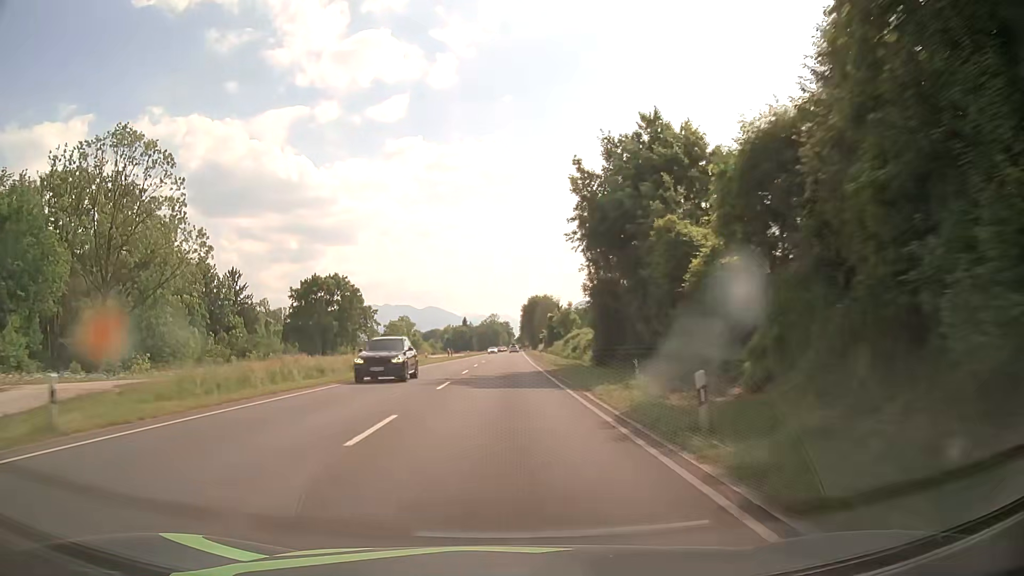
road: primary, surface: asphalt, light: Day
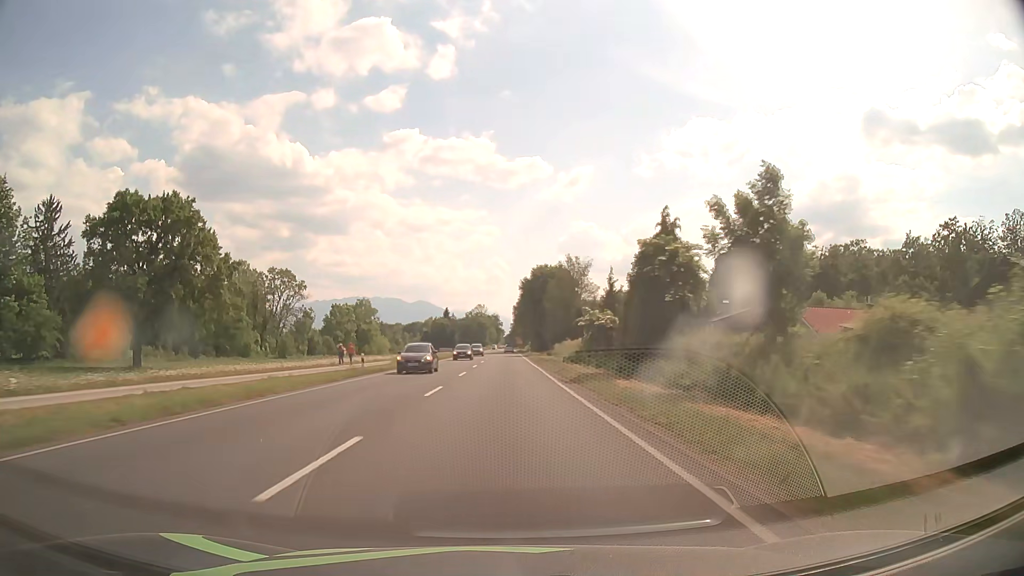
(+0.6, +75.9) m; +1°
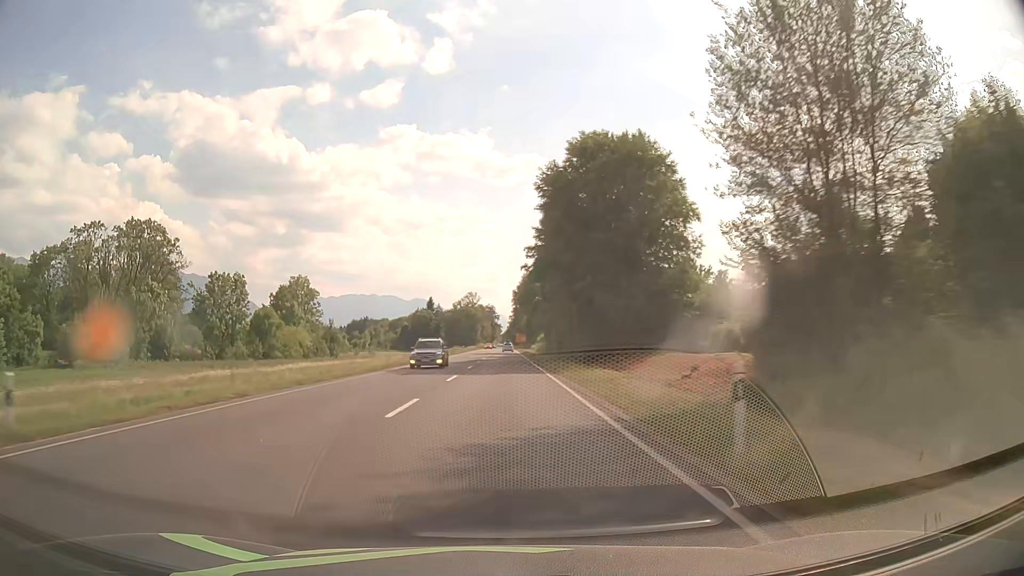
(+0.3, +77.9) m; 0°
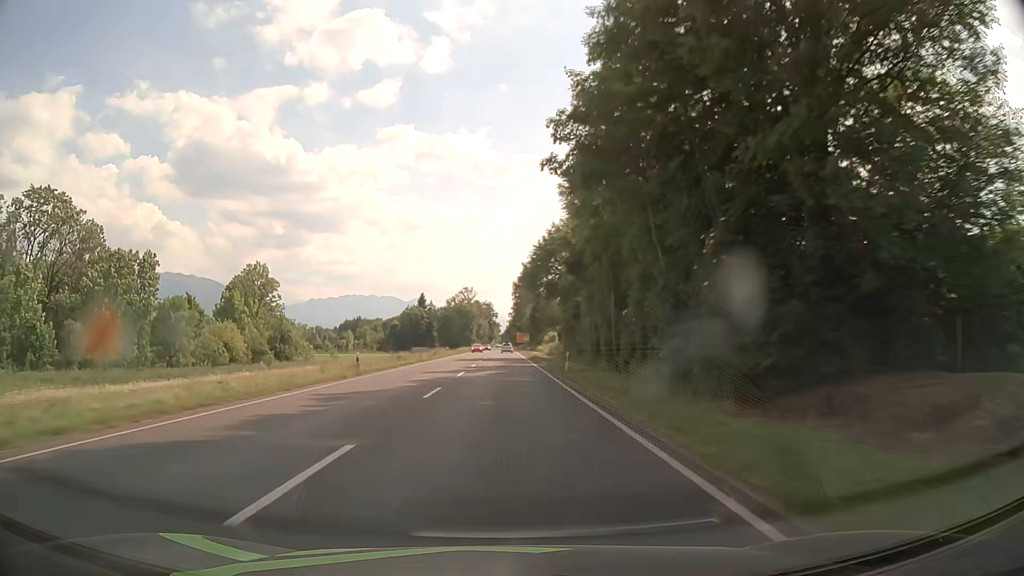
(0.0, +31.4) m; 0°
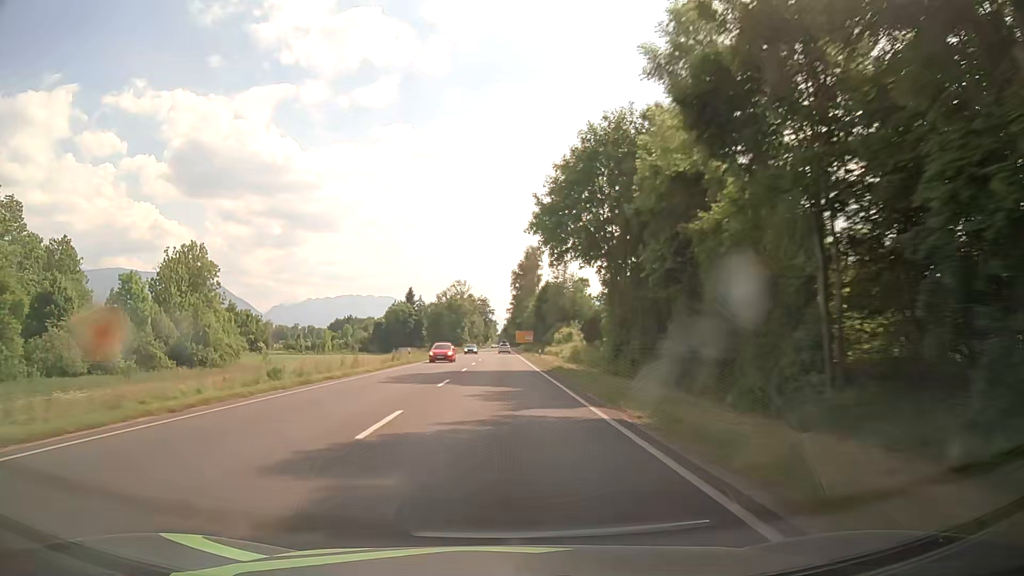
(0.0, +31.5) m; 0°
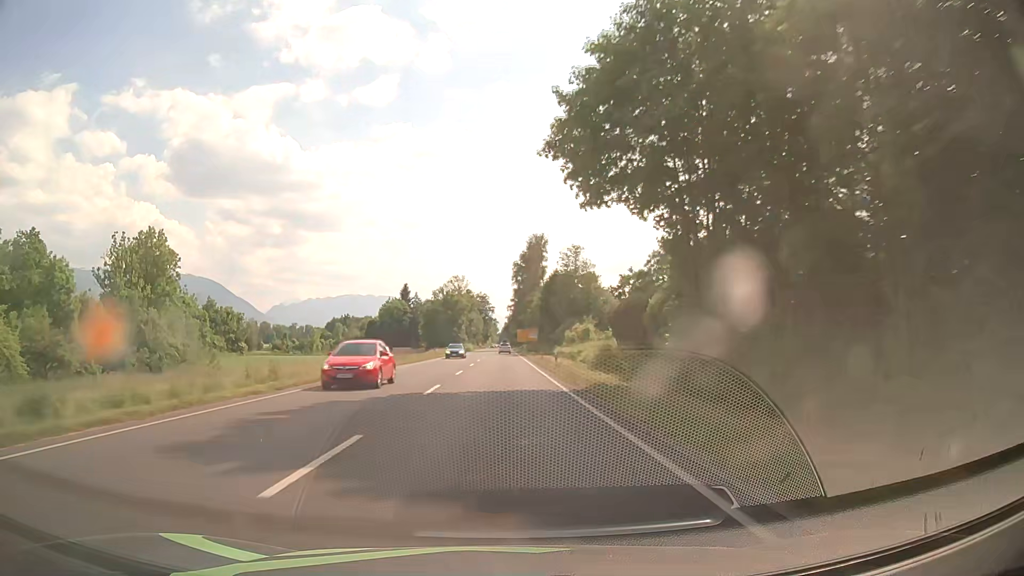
(-0.1, +15.8) m; 0°
